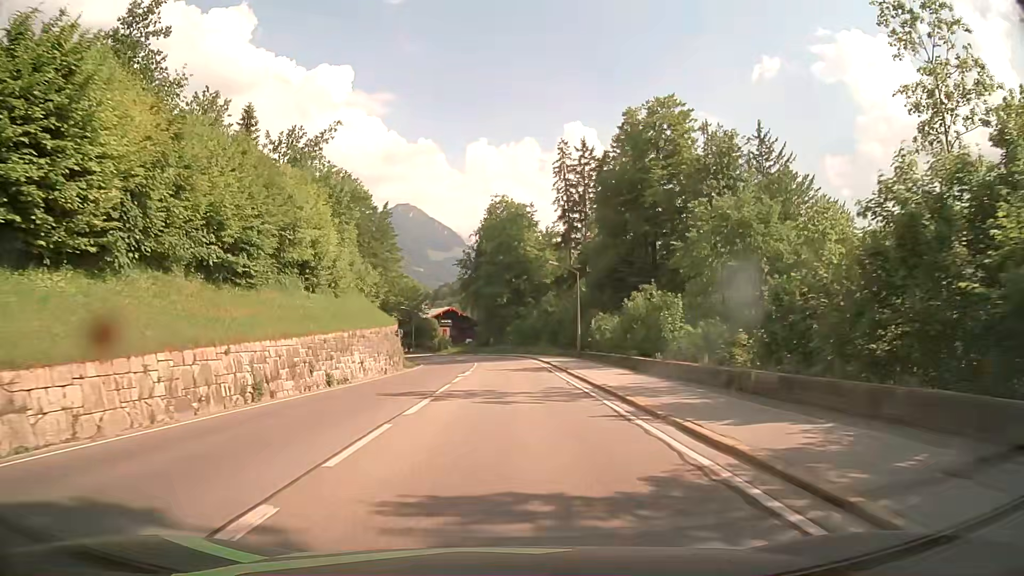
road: secondary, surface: asphalt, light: Day
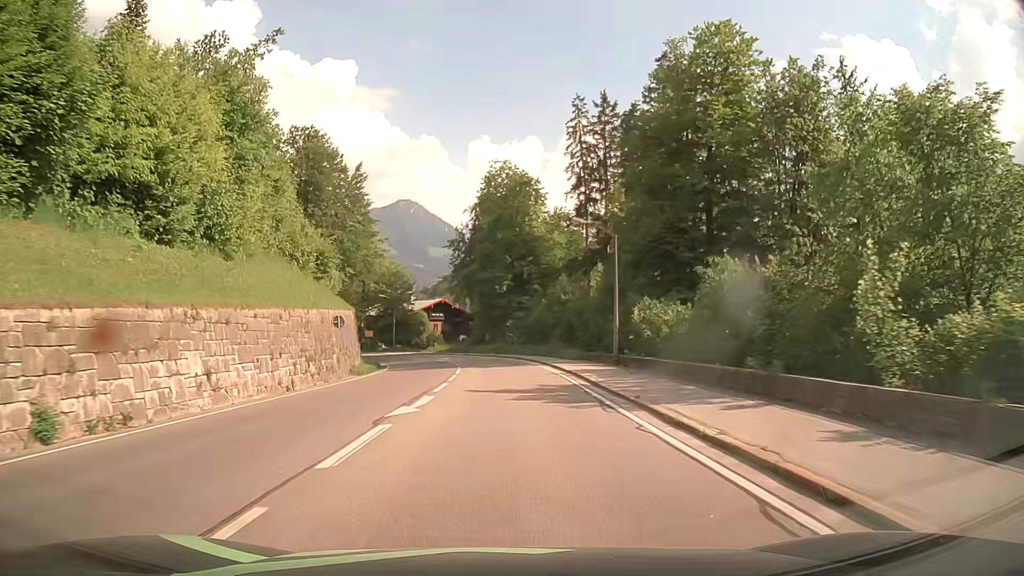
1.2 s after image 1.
(+0.1, +18.0) m; 0°
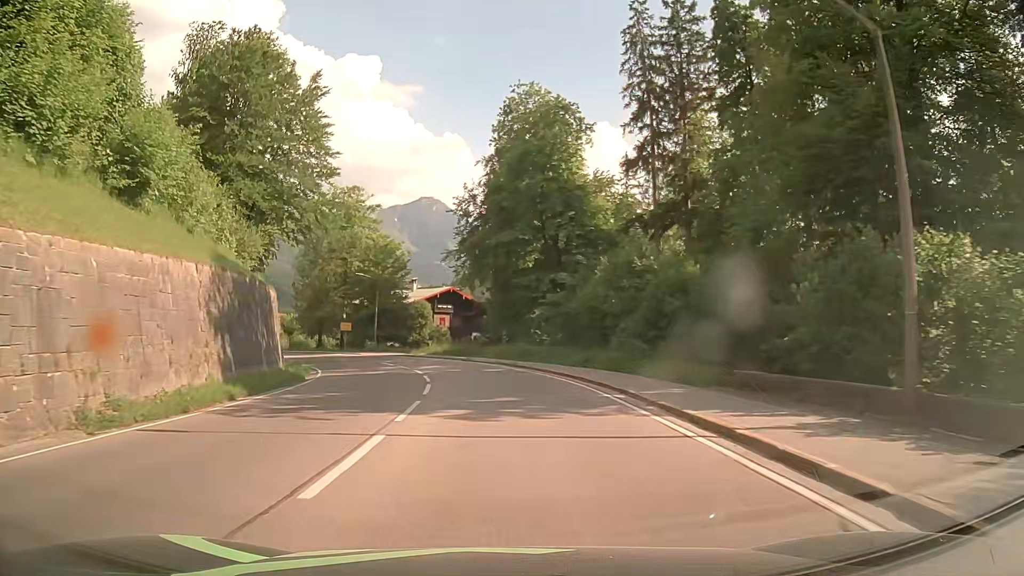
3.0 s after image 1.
(-0.3, +25.1) m; -2°
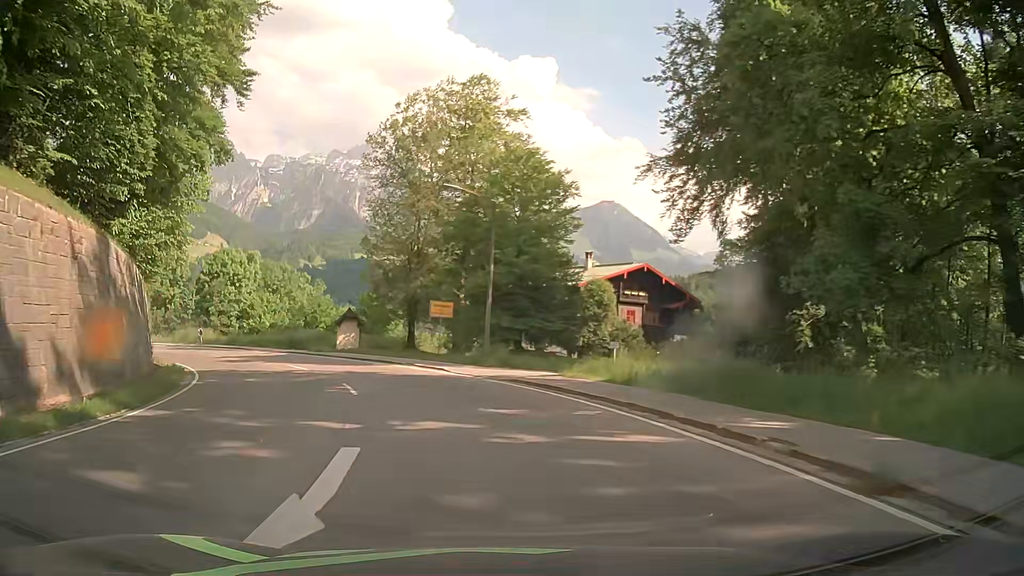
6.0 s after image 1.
(-3.6, +37.2) m; -13°
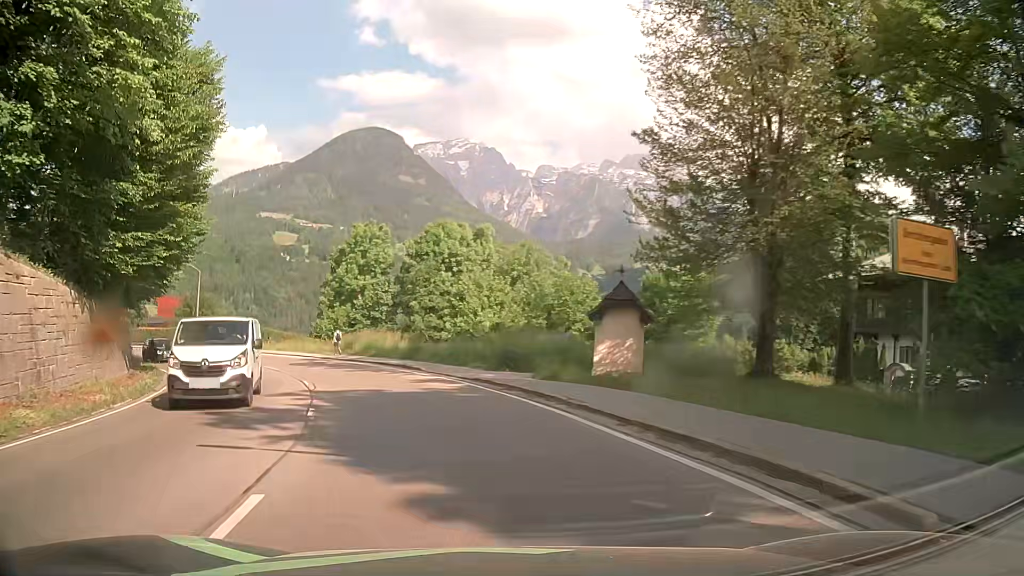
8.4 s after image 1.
(-5.4, +26.0) m; -24°
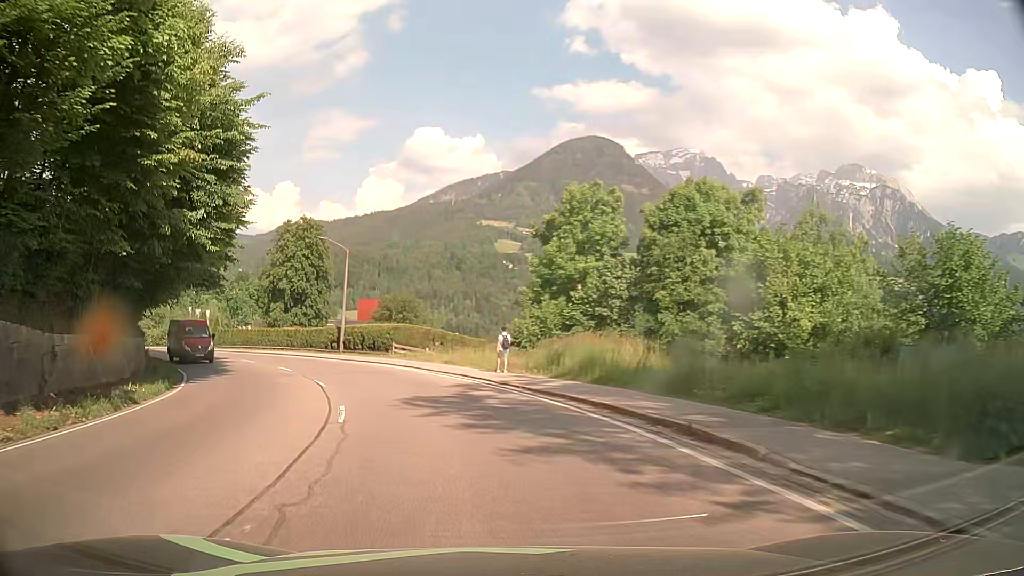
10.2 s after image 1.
(-3.2, +18.6) m; -20°
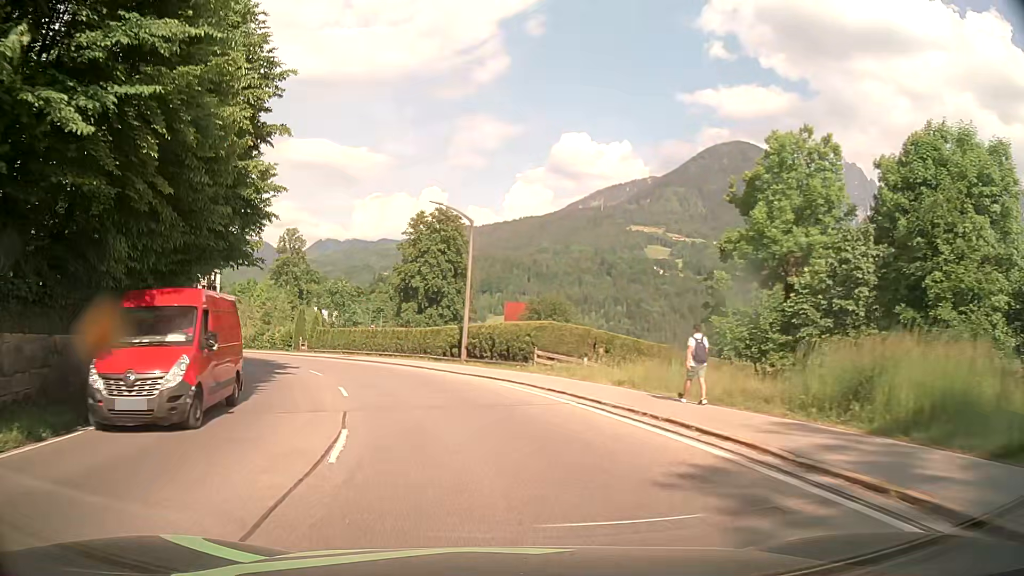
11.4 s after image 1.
(-1.3, +12.8) m; -12°
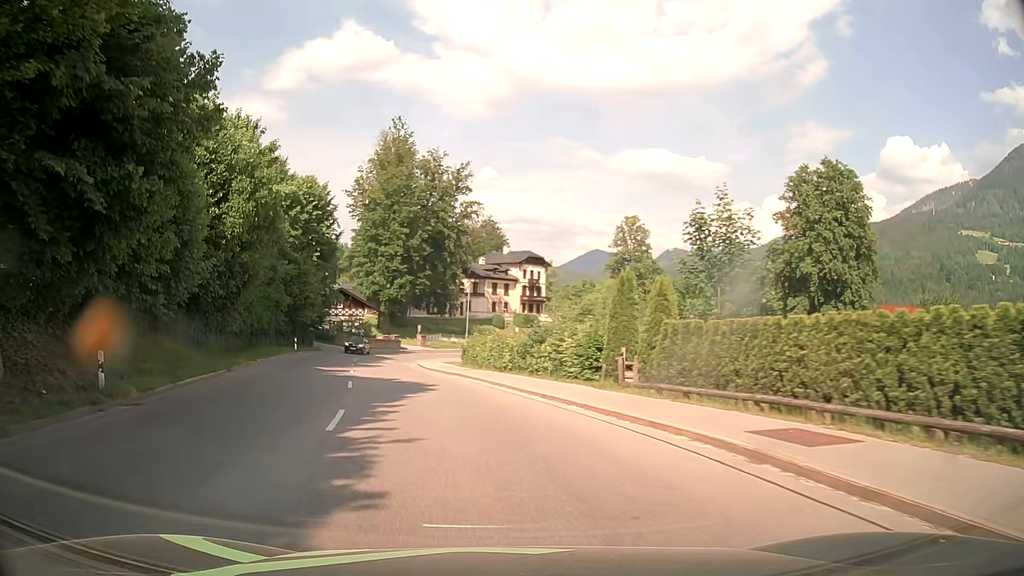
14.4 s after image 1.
(-8.2, +32.3) m; -29°
(-1, +10) (-3, +20) (-5, +29) (-7, +39) (-10, +49) (-11, +59) (-10, +69) (-9, +79) (-5, +88) (0, +97) m
